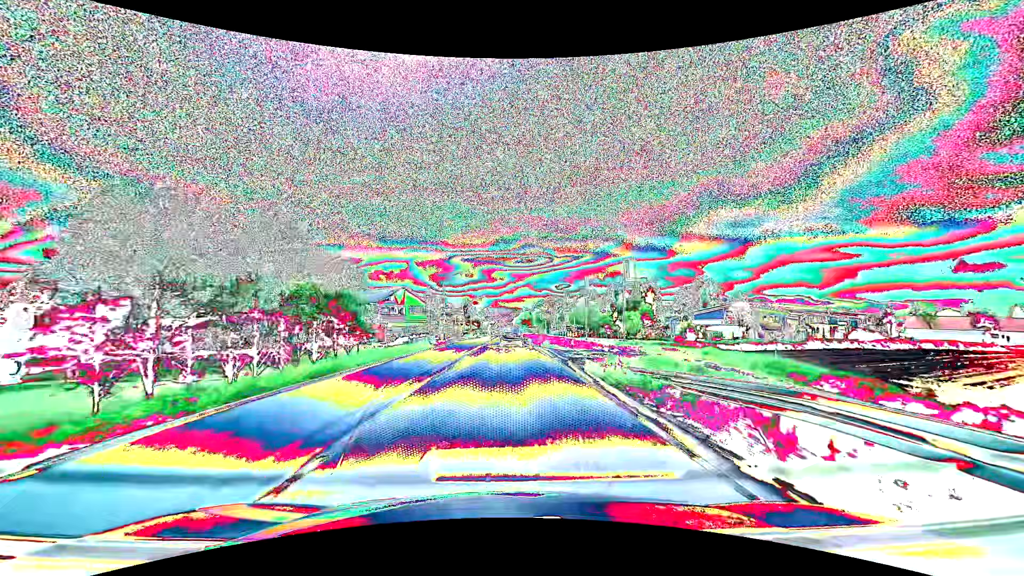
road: primary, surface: asphalt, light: Day
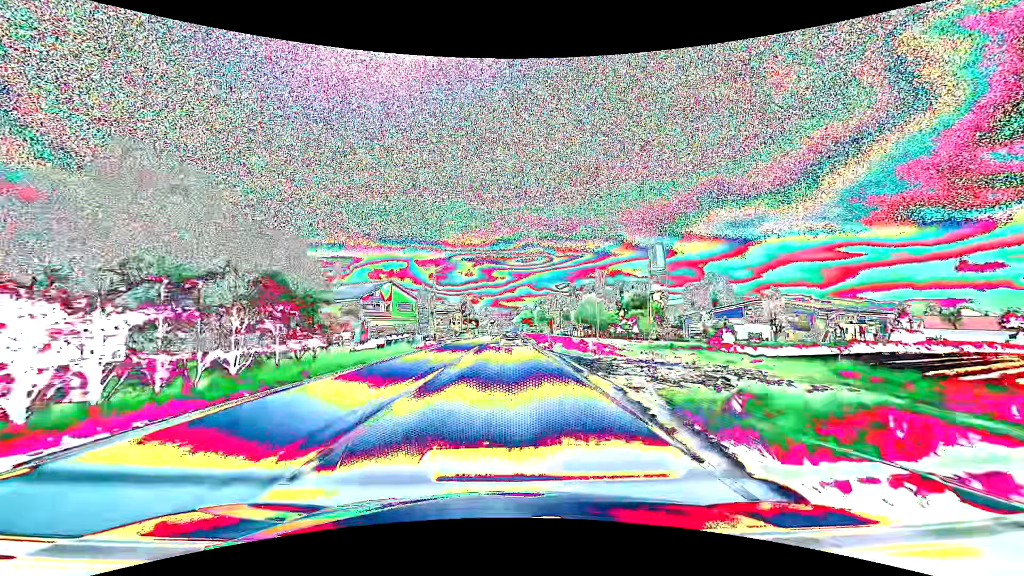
(0.0, +9.0) m; 0°
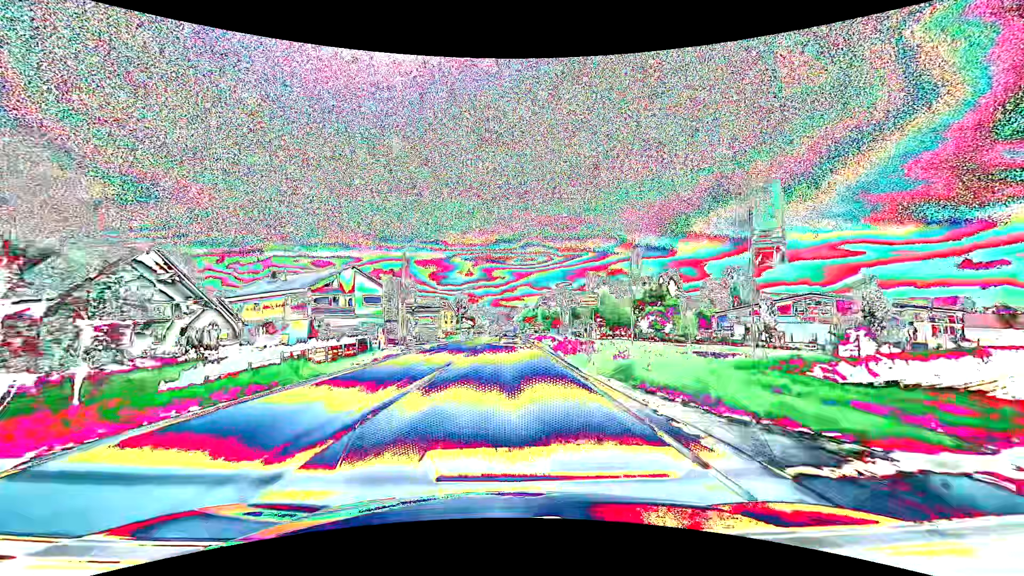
(0.0, +17.2) m; 0°
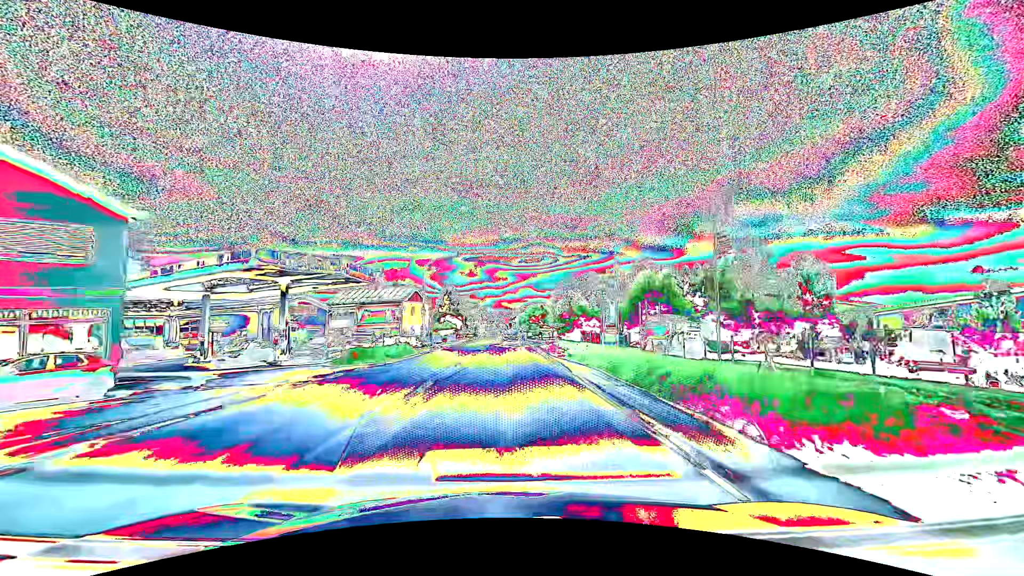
(0.0, +40.5) m; 0°
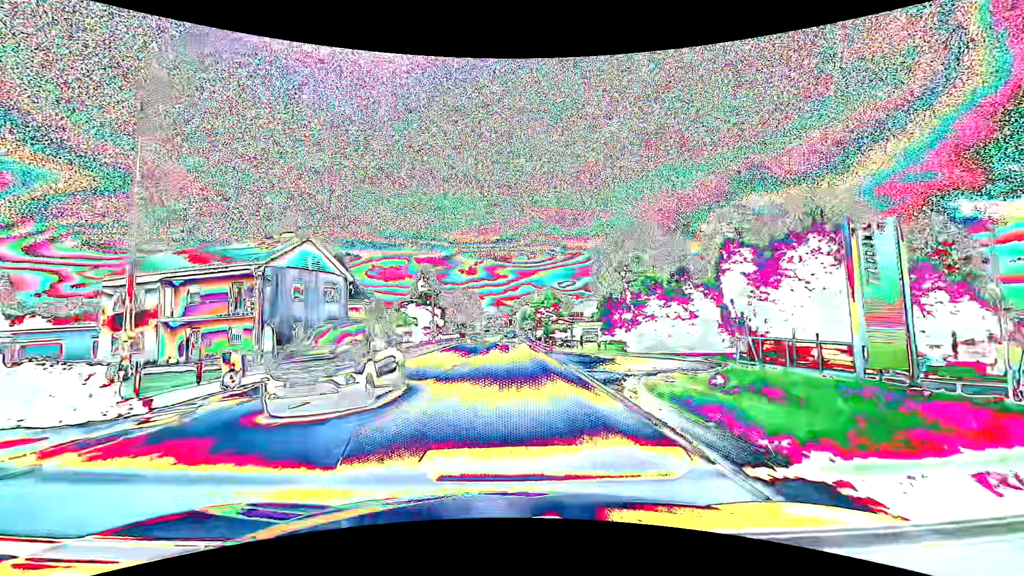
(0.0, +39.8) m; 0°
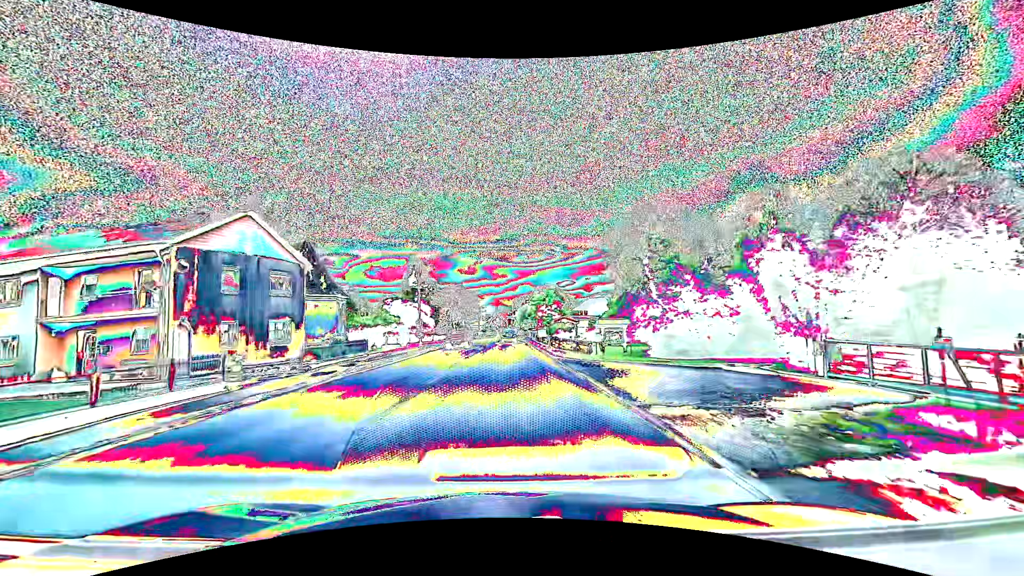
(0.0, +7.9) m; 0°
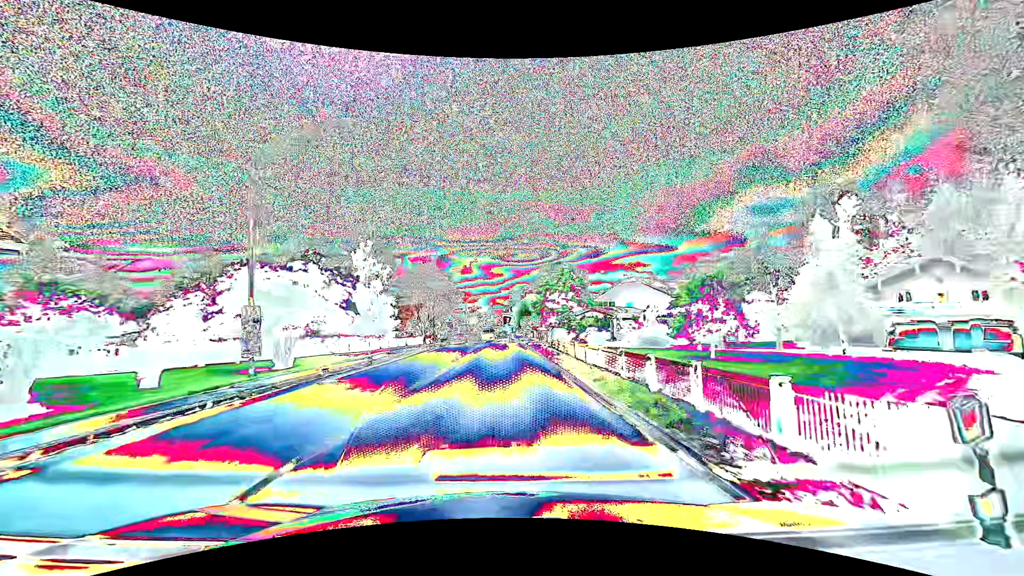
(+0.2, +31.8) m; +1°
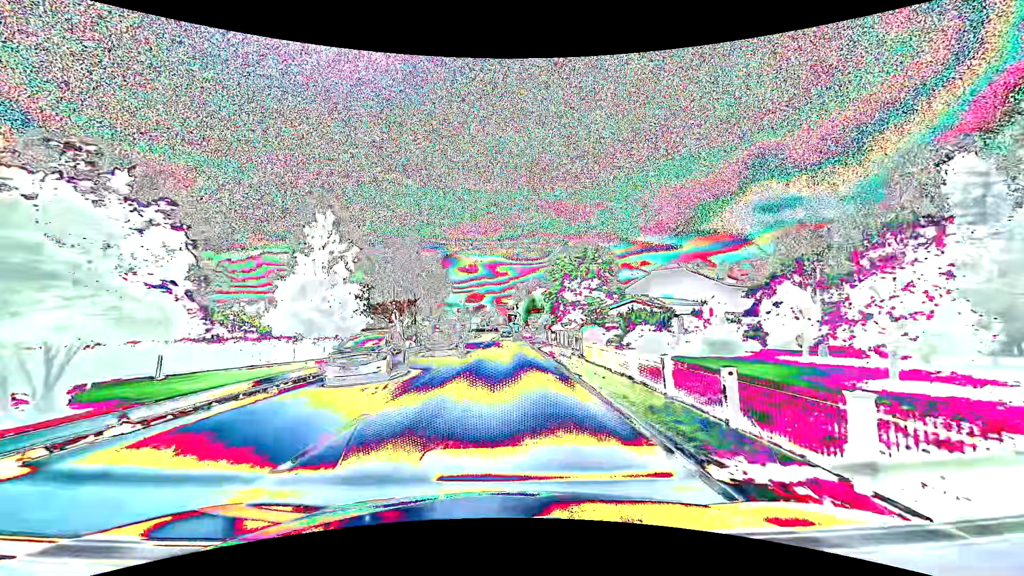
(0.0, +15.9) m; 0°
(0, +10) (0, +20) (0, +30) (-1, +40) (-1, +50) (-1, +60) (-1, +70) (-1, +80) (-1, +90) (-1, +100) m
